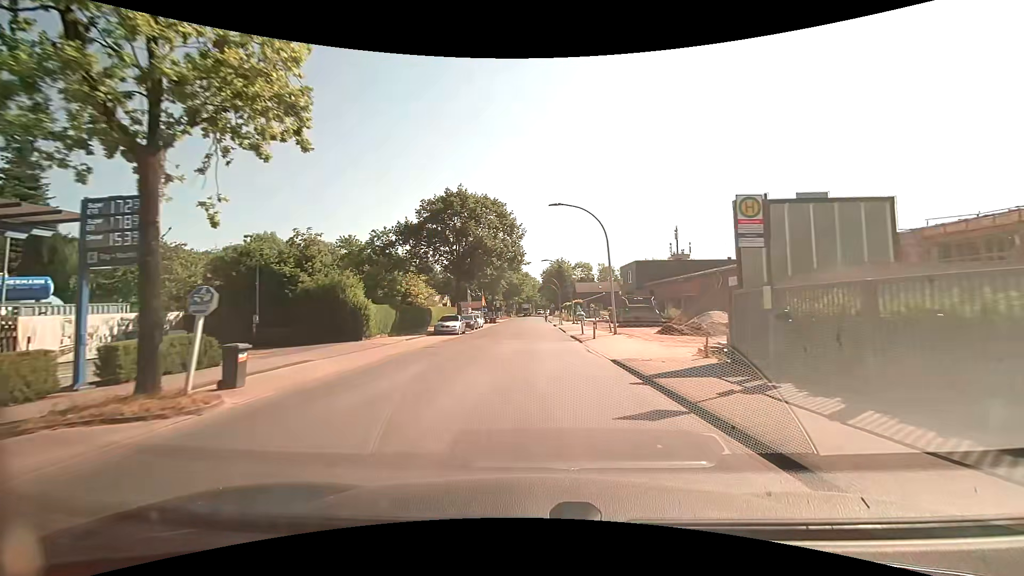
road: unclassified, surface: asphalt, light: Day
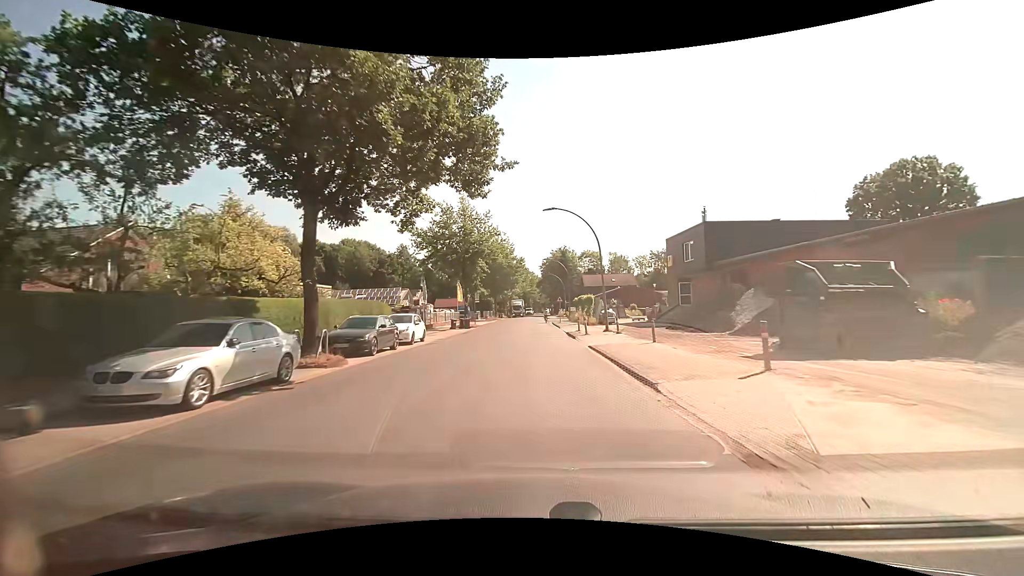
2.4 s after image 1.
(0.0, +28.0) m; 0°
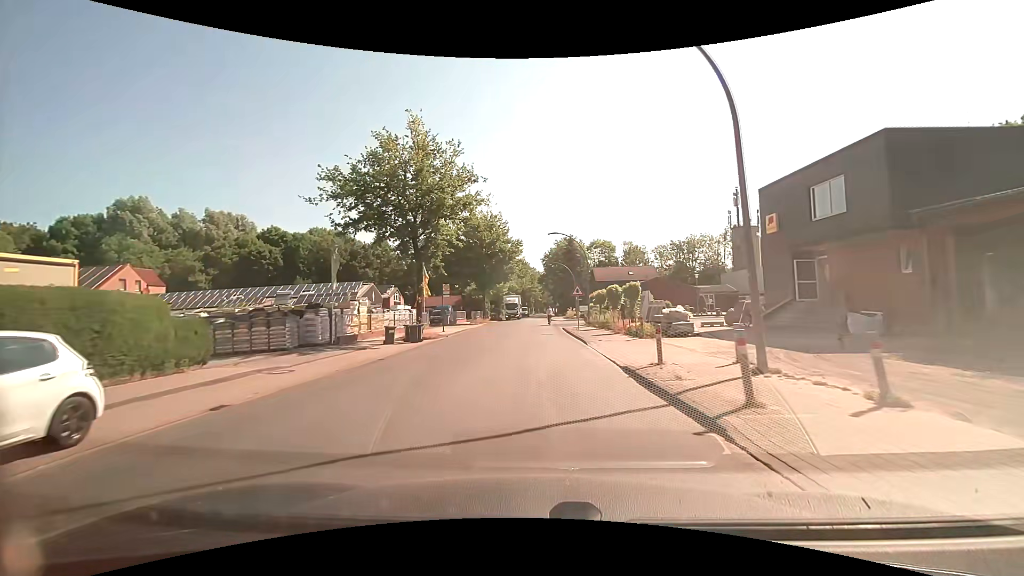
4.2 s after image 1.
(-0.1, +20.1) m; 0°
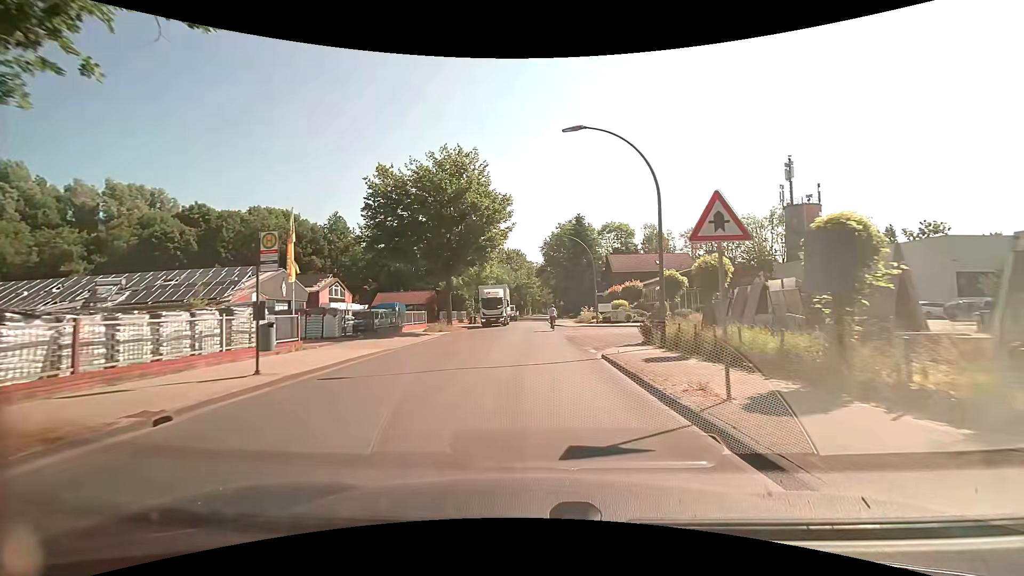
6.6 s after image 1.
(0.0, +23.9) m; 0°
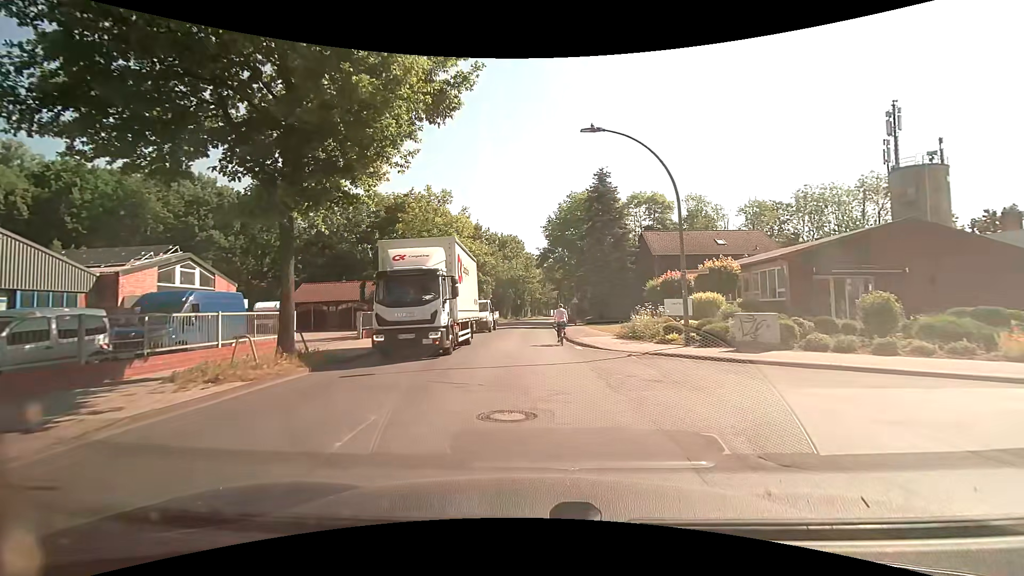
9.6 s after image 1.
(0.0, +24.7) m; 0°
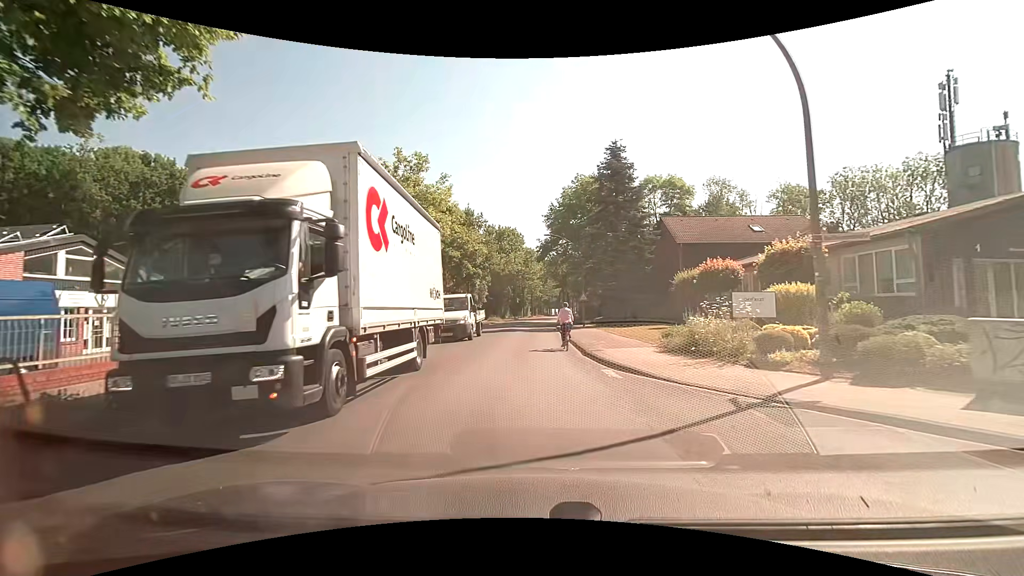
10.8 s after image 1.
(0.0, +7.9) m; 0°
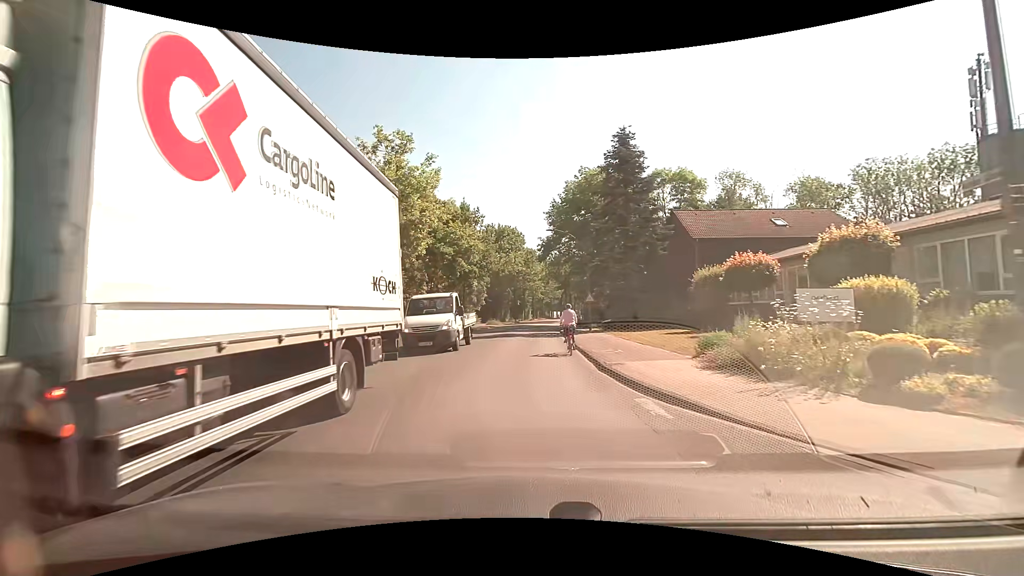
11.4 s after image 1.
(0.0, +3.7) m; -1°
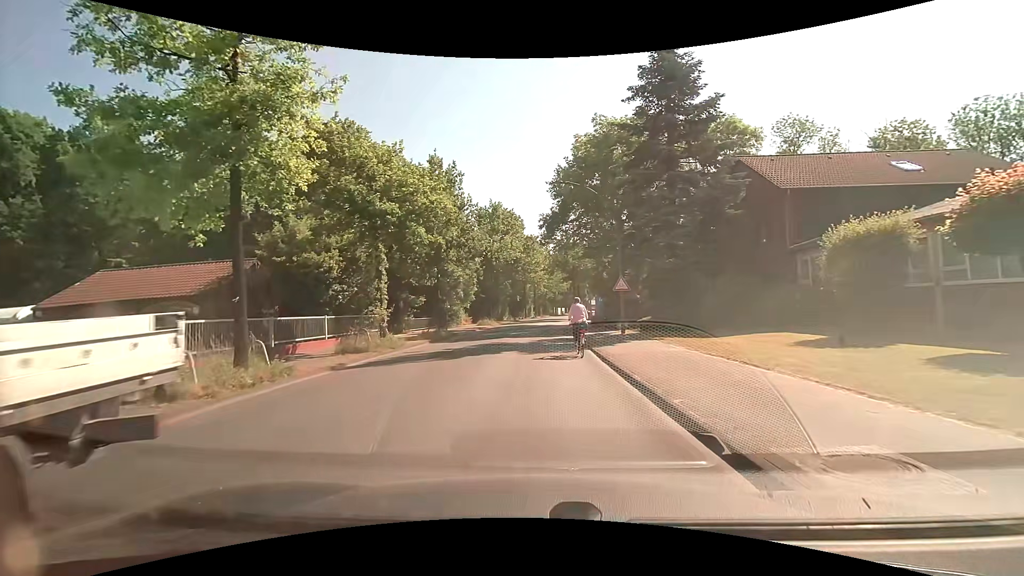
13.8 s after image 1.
(+0.1, +12.9) m; 0°
(0, +10) (0, +20) (0, +30) (-1, +40) (-1, +50) (0, +60) (+1, +70) (+3, +80) (+5, +89) (+7, +99) m
